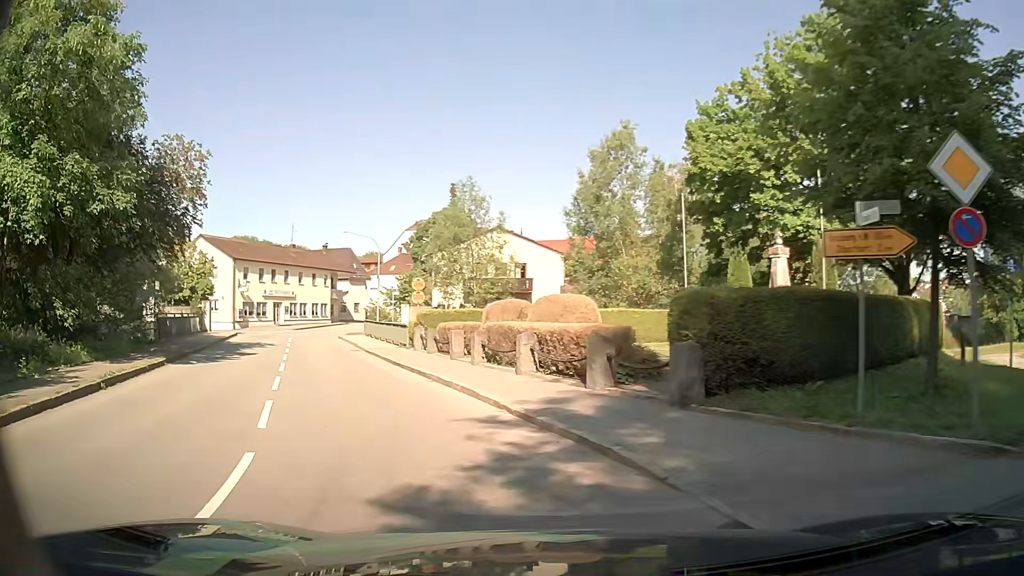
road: secondary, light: Day
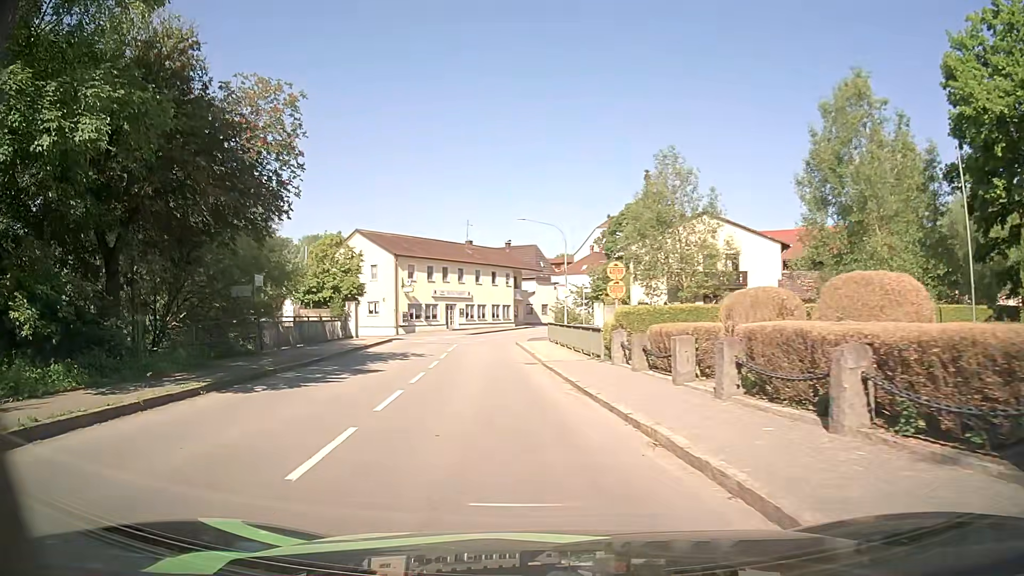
(-1.1, +7.6) m; -16°
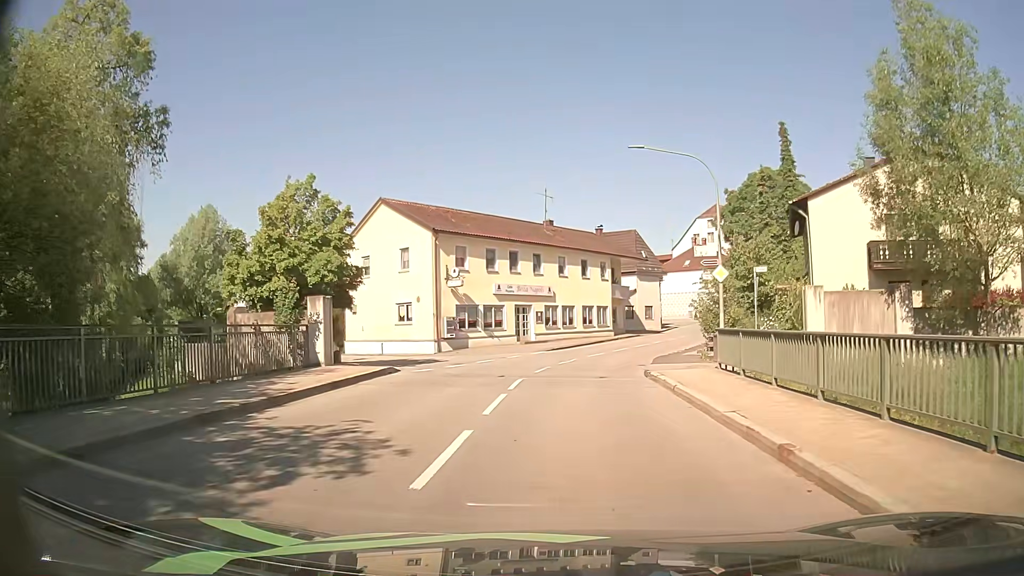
(-1.8, +18.2) m; -8°
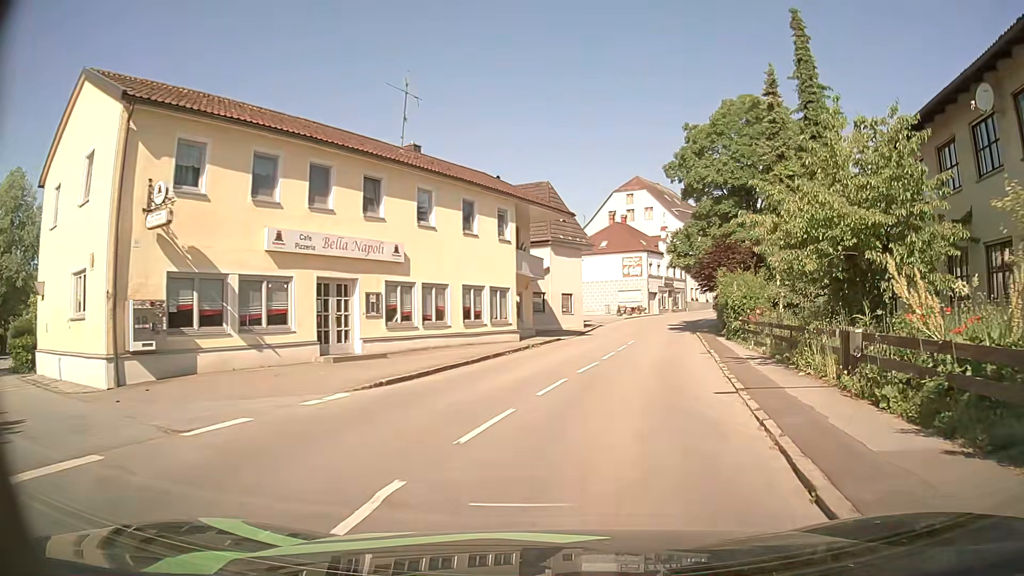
(+1.1, +20.9) m; +9°
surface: asphalt
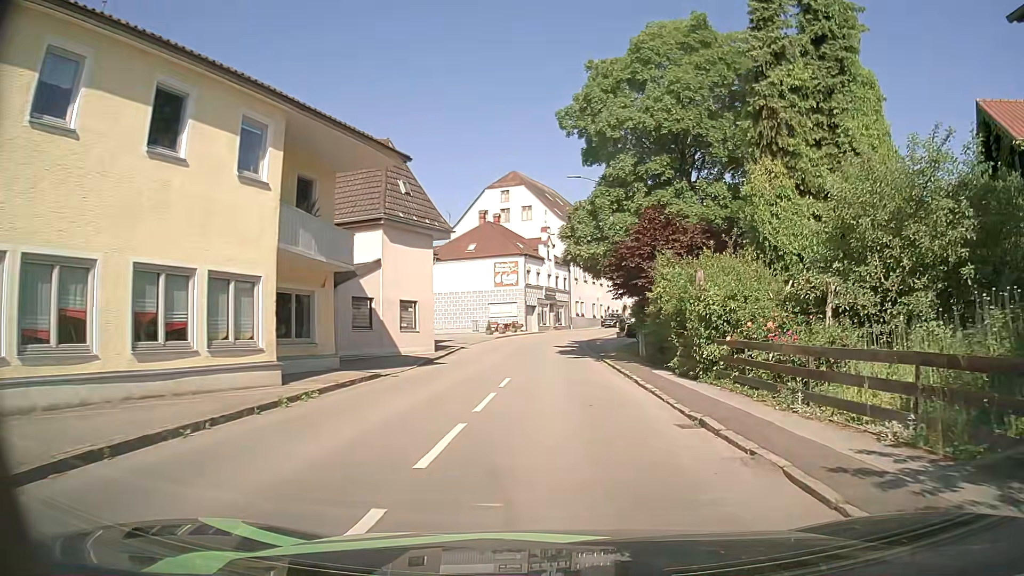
(+1.3, +13.9) m; +11°
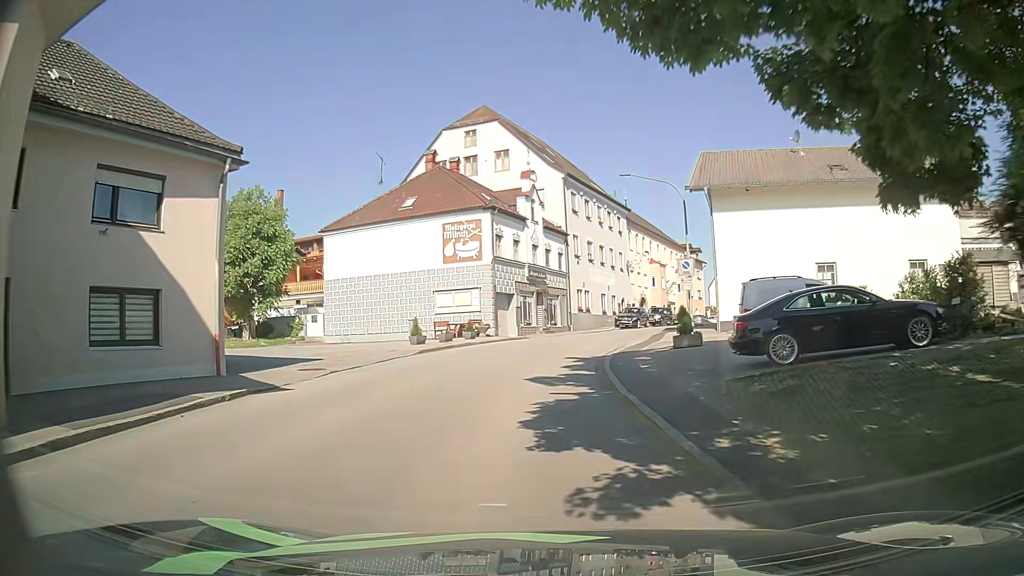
(+0.4, +24.6) m; -1°
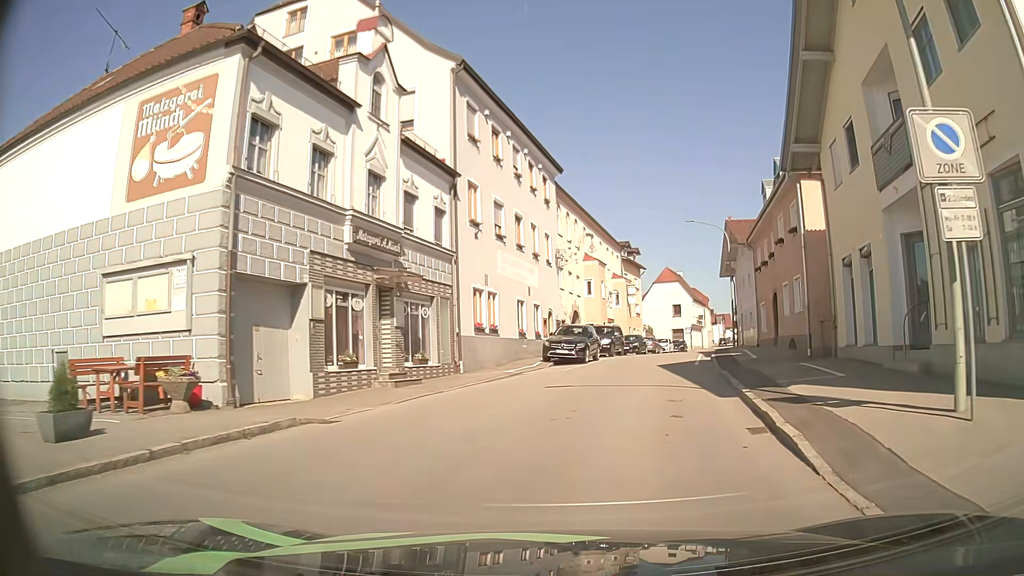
(+1.2, +24.2) m; +10°
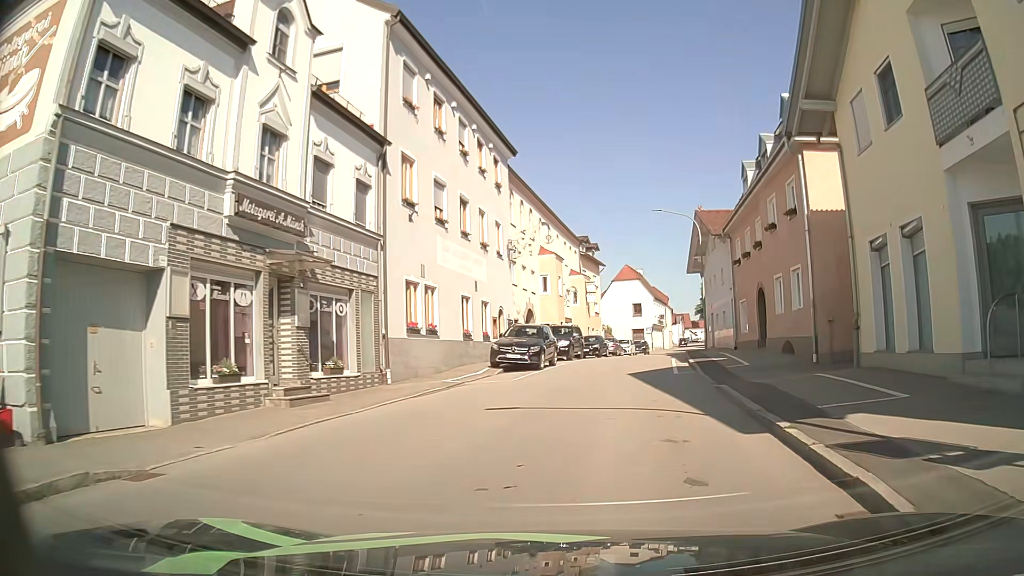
(+0.1, +4.1) m; +4°
(+1, +10) (+2, +20) (+4, +30) (+6, +39) (+8, +49) (+11, +59) (+14, +68) (+16, +78) (+19, +88) (+22, +97) m
